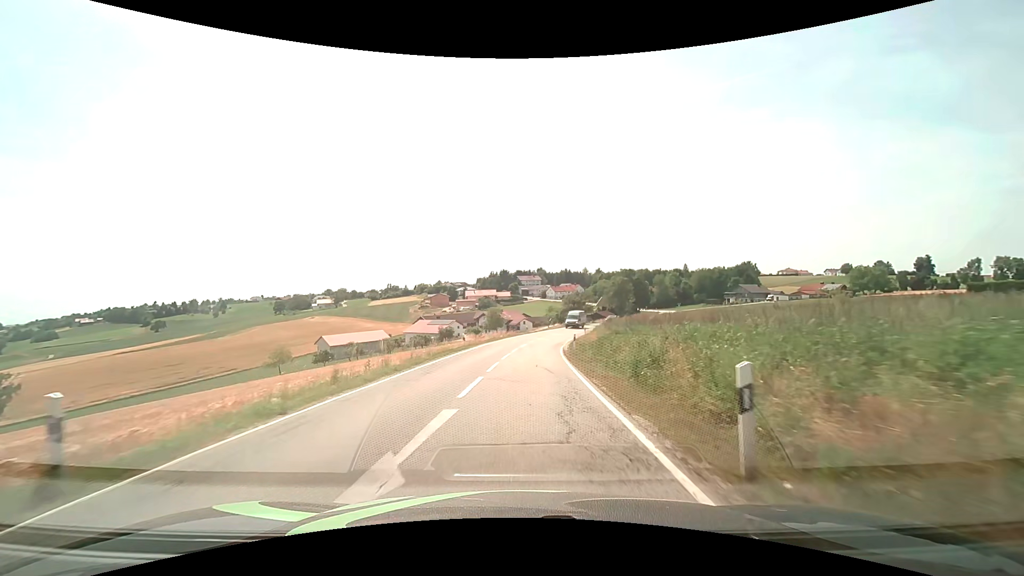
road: secondary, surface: asphalt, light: Day
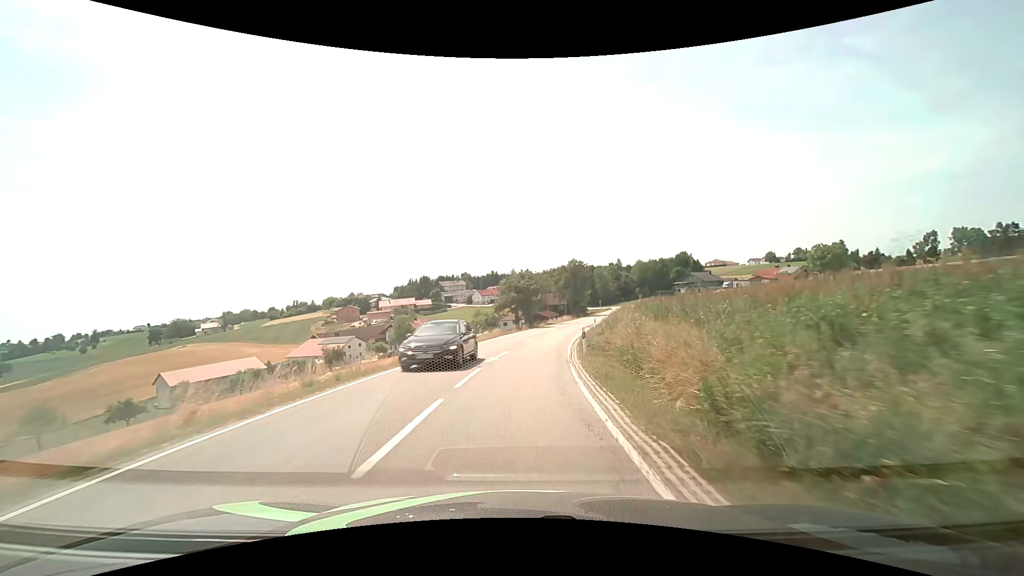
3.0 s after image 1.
(+2.2, +39.9) m; +8°
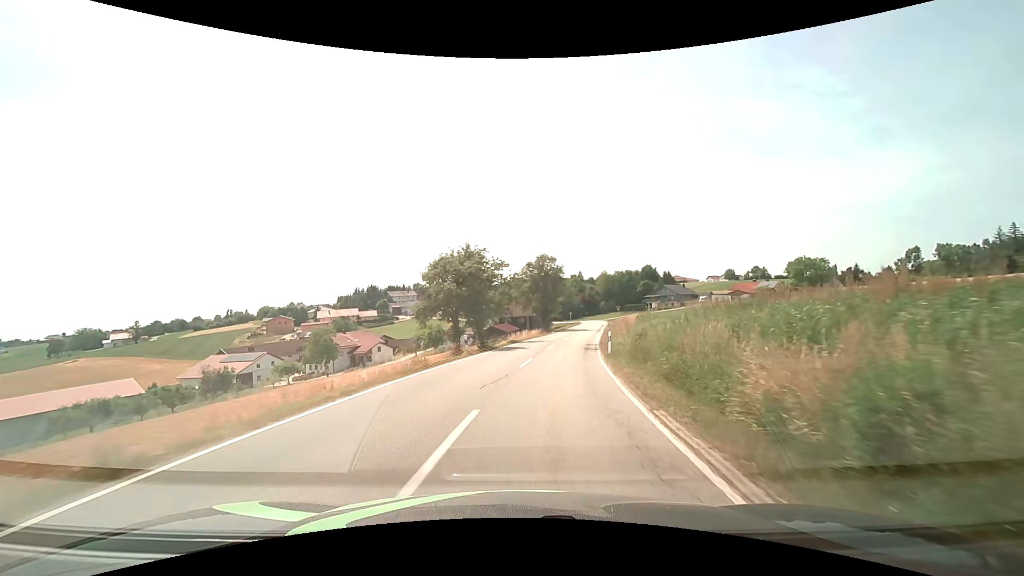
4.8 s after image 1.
(+0.6, +24.3) m; +5°
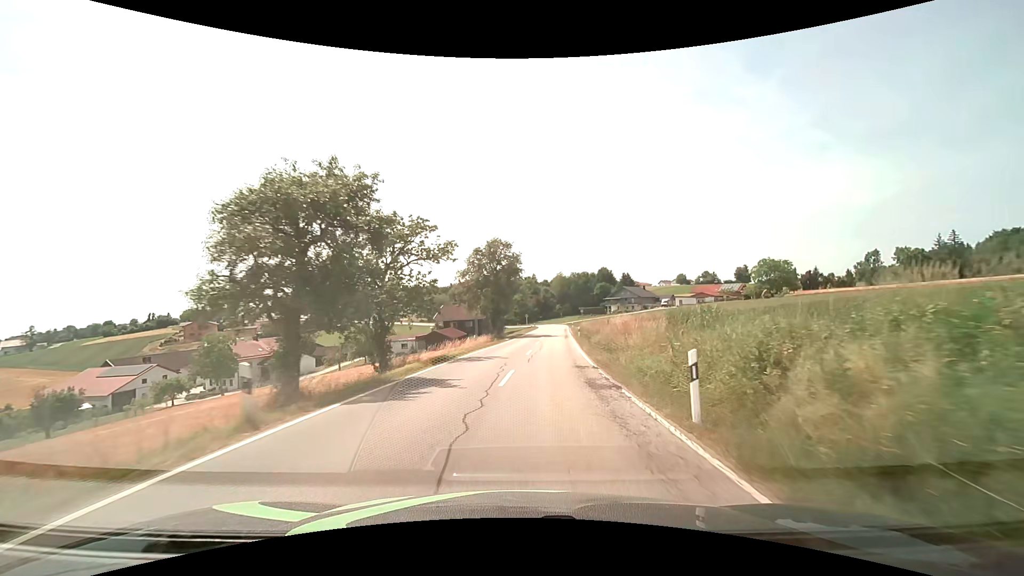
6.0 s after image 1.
(+0.7, +16.0) m; +5°
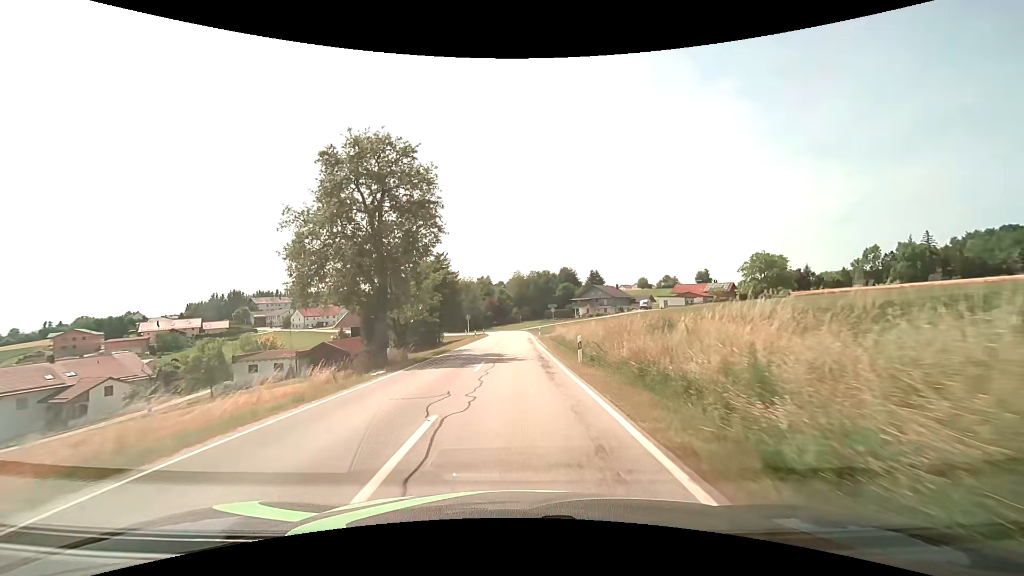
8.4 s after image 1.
(+2.3, +31.1) m; +6°
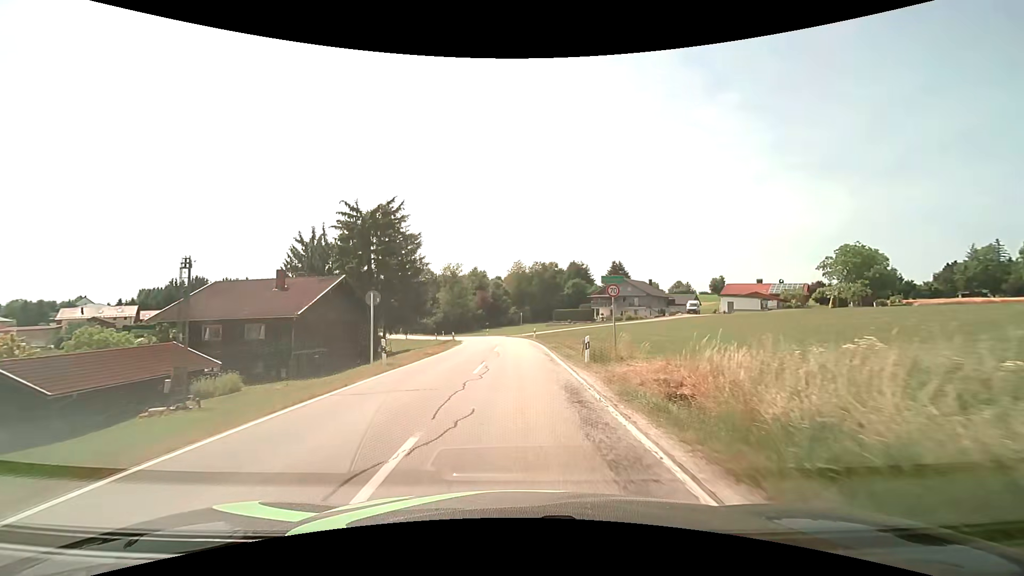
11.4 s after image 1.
(-0.2, +36.9) m; 0°
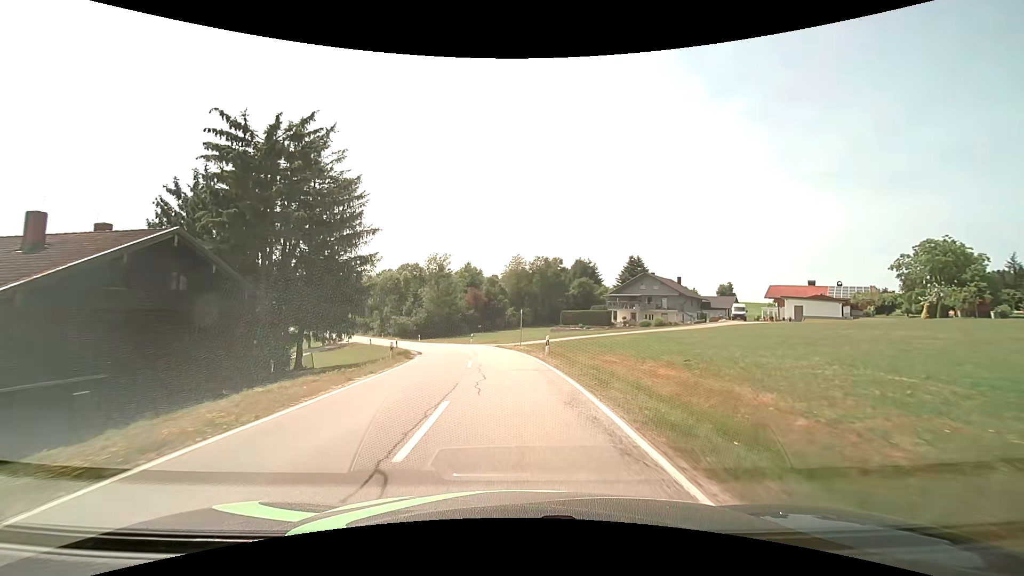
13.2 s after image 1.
(0.0, +20.7) m; 0°
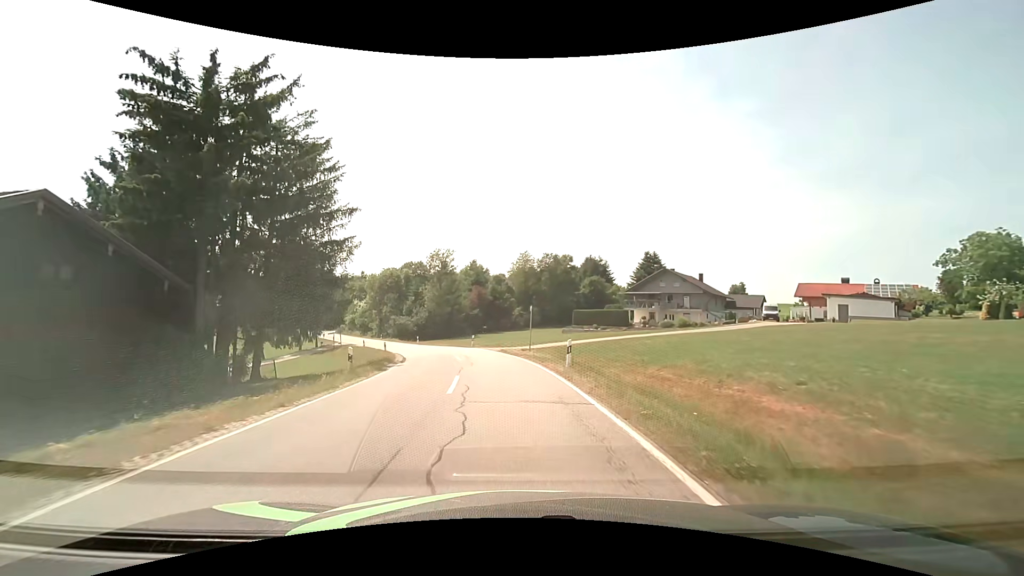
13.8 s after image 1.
(0.0, +6.7) m; -1°
(0, +10) (-1, +20) (-2, +30) (-5, +40) (-8, +49) (-12, +58) (-16, +67) (-20, +77) (-24, +86) (-28, +95) m
